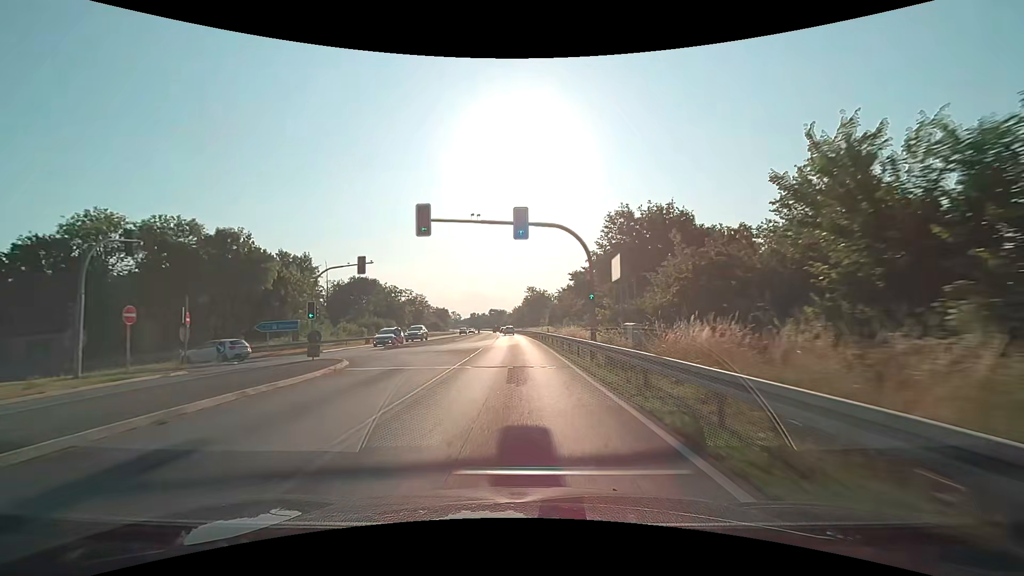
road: primary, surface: asphalt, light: Day
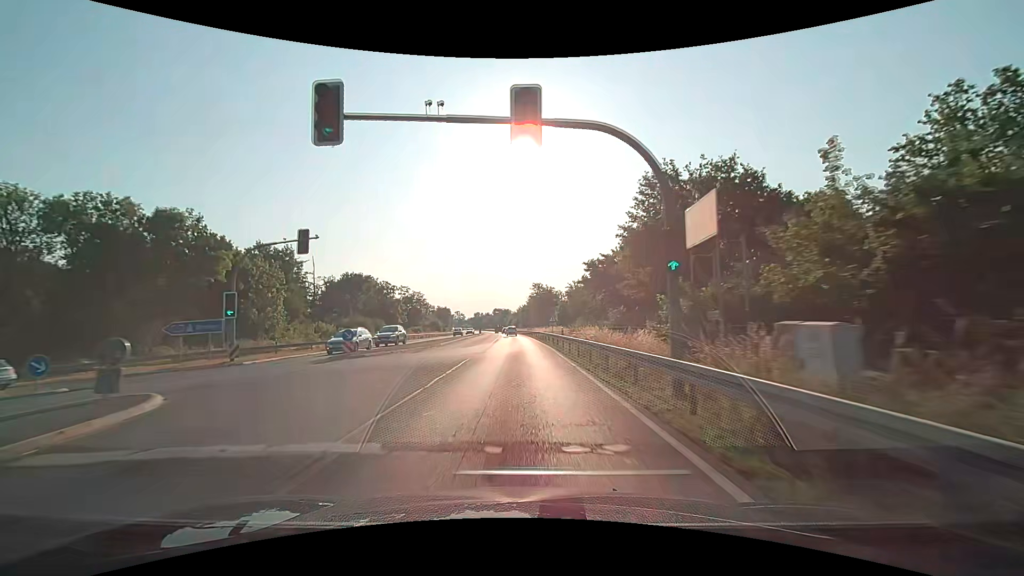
(-0.1, +10.9) m; -1°
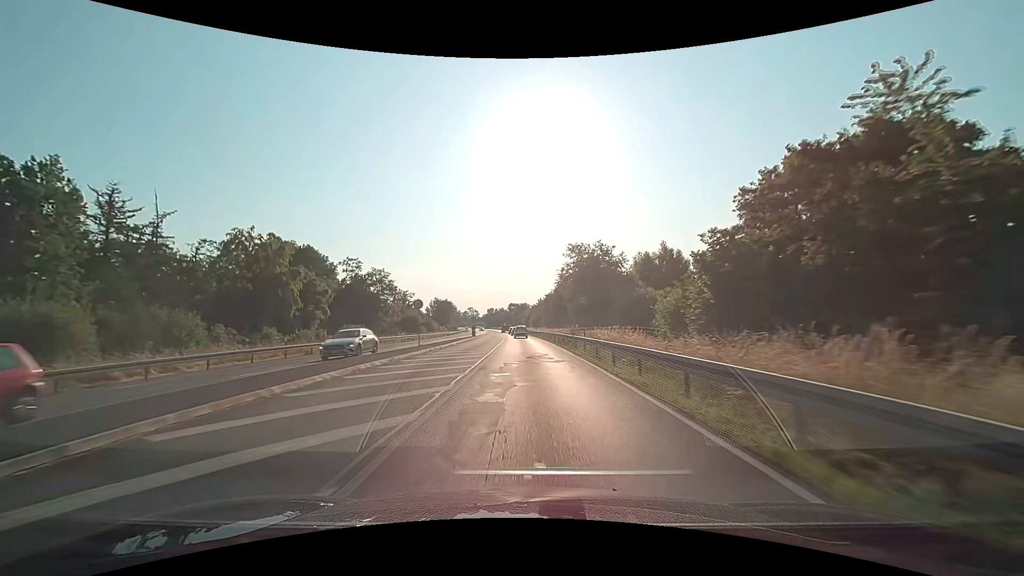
(-1.2, +54.2) m; -2°
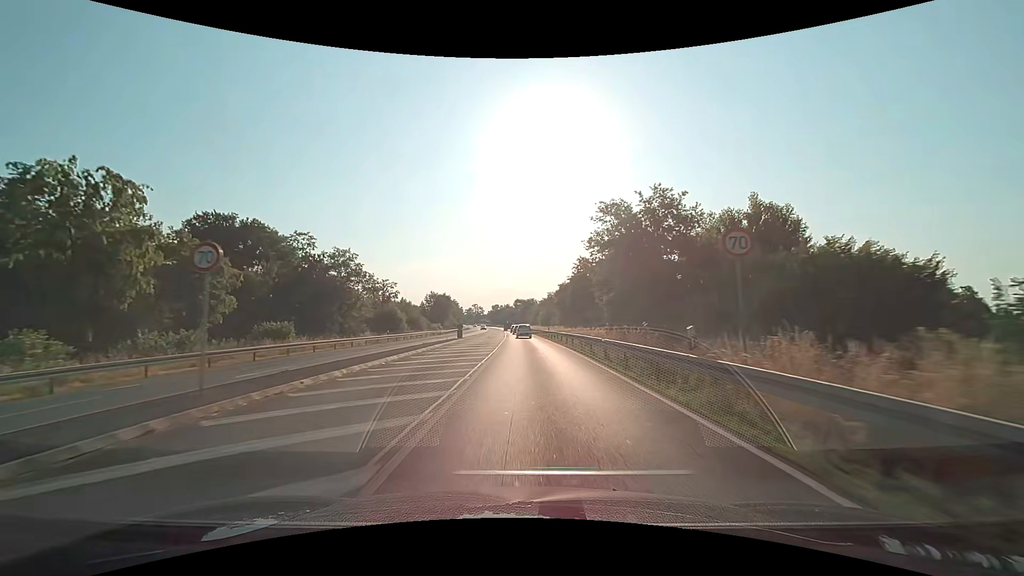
(-0.2, +21.1) m; -1°
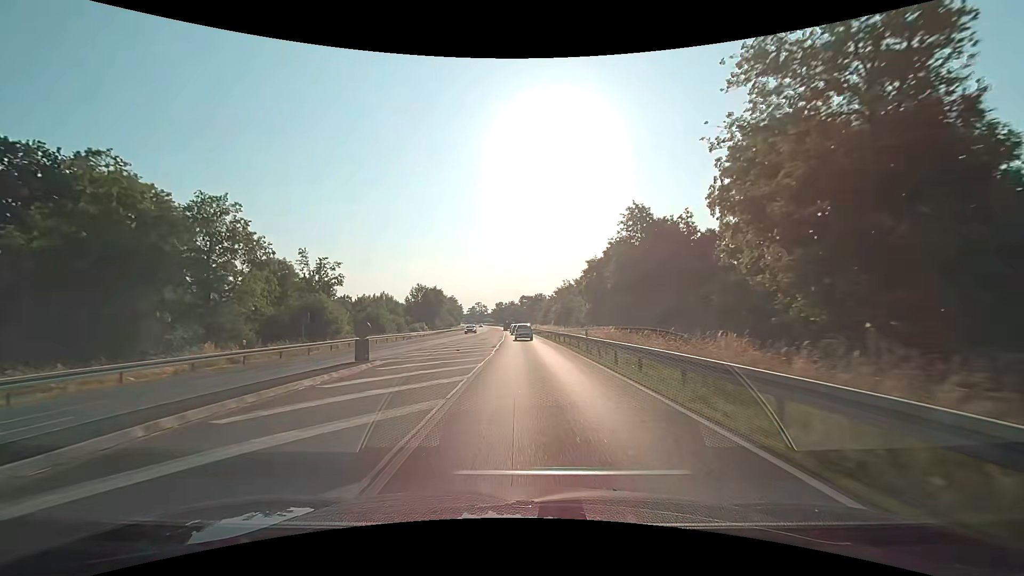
(-0.1, +30.1) m; -1°
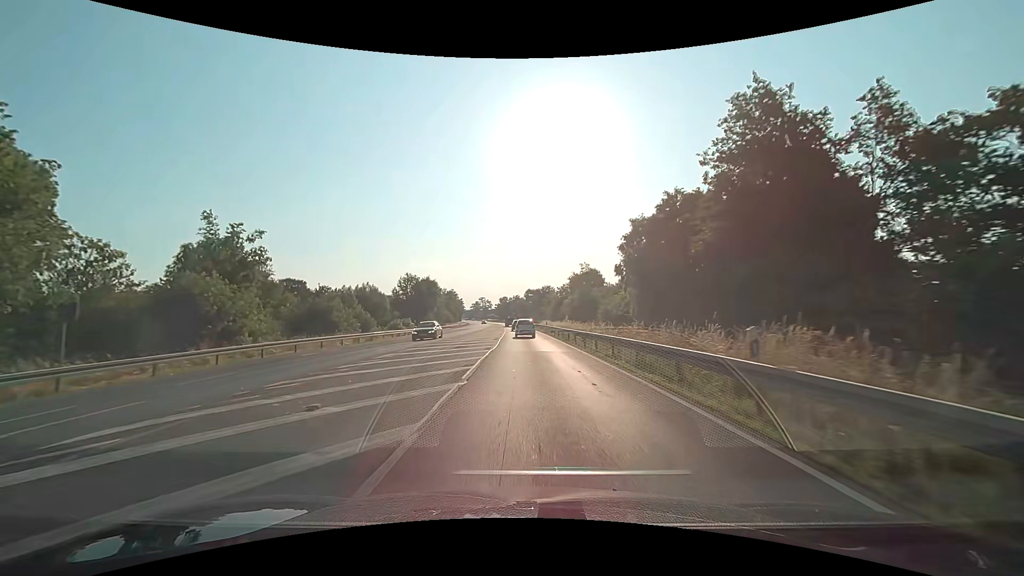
(-0.1, +19.0) m; 0°
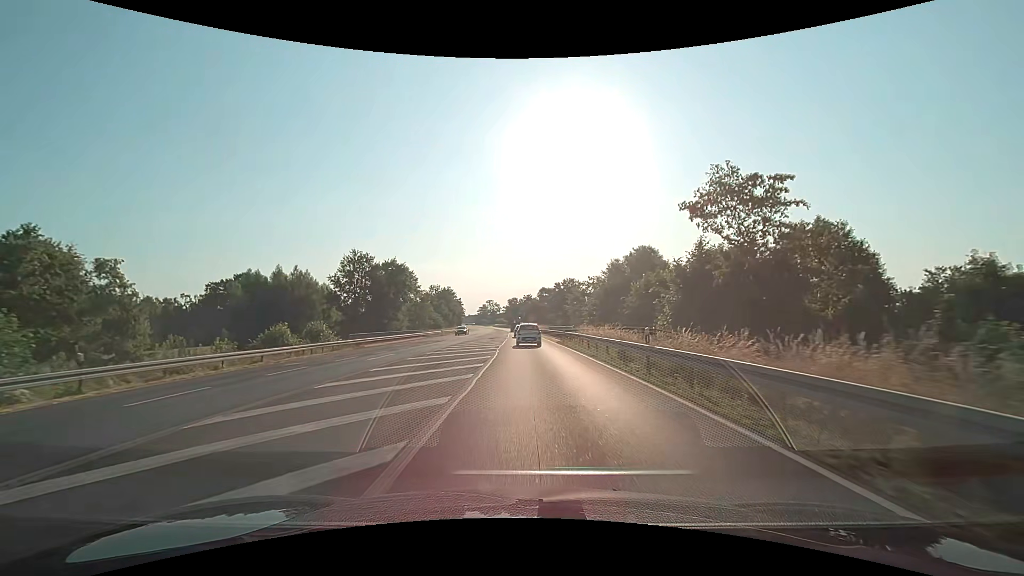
(-1.3, +44.3) m; -2°
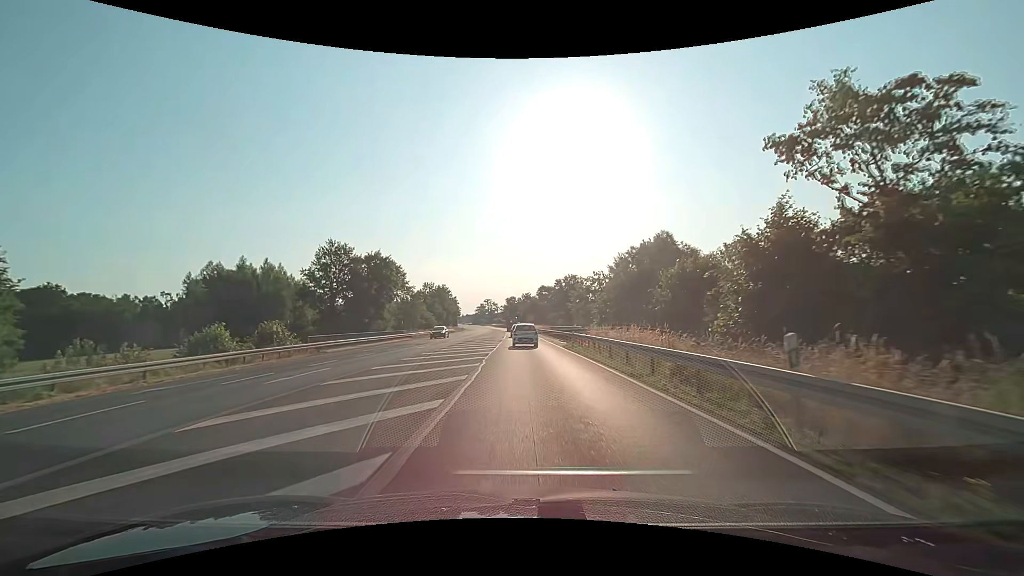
(0.0, +8.4) m; 0°
(0, +10) (0, +20) (0, +30) (0, +40) (-1, +50) (-1, +60) (-1, +70) (-1, +80) (-2, +90) (-2, +100) m
